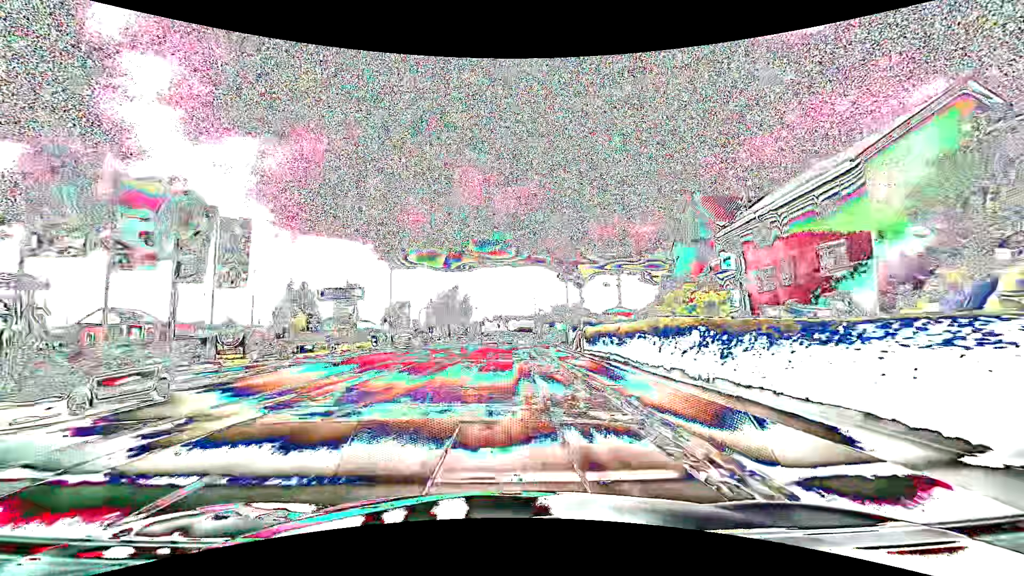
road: tertiary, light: Day
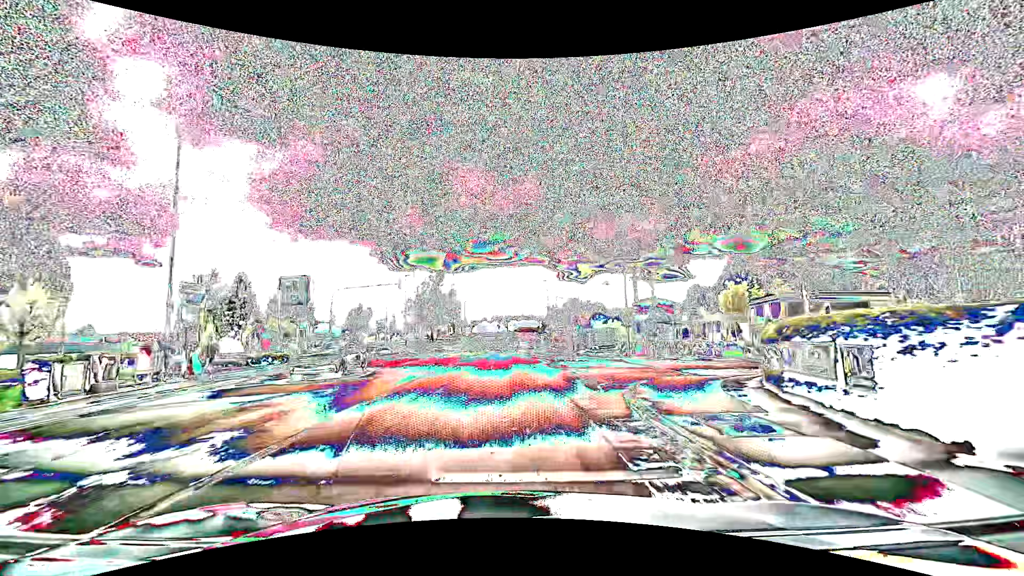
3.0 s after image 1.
(0.0, +36.5) m; 0°
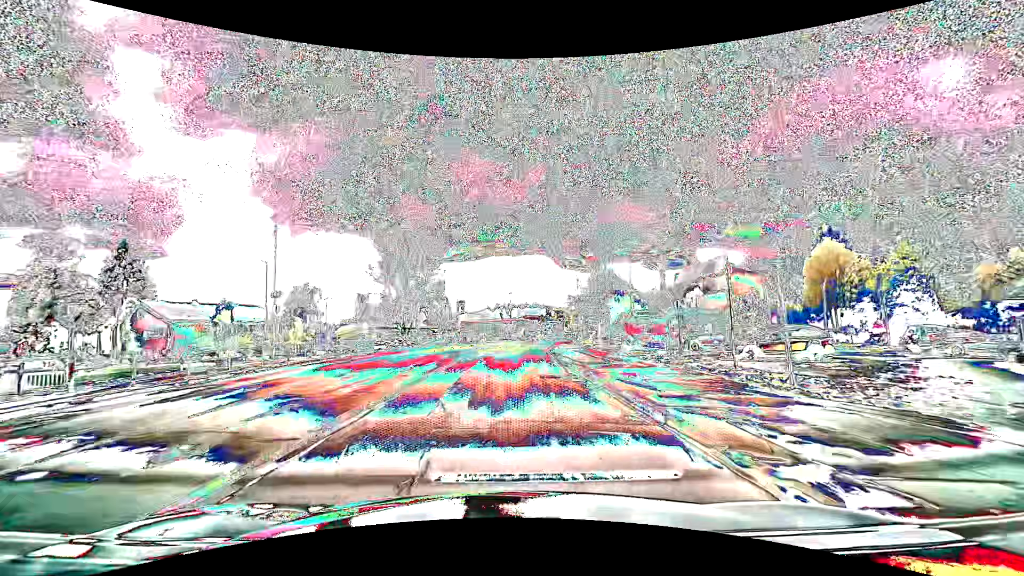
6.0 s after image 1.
(-0.4, +37.7) m; -1°
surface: asphalt
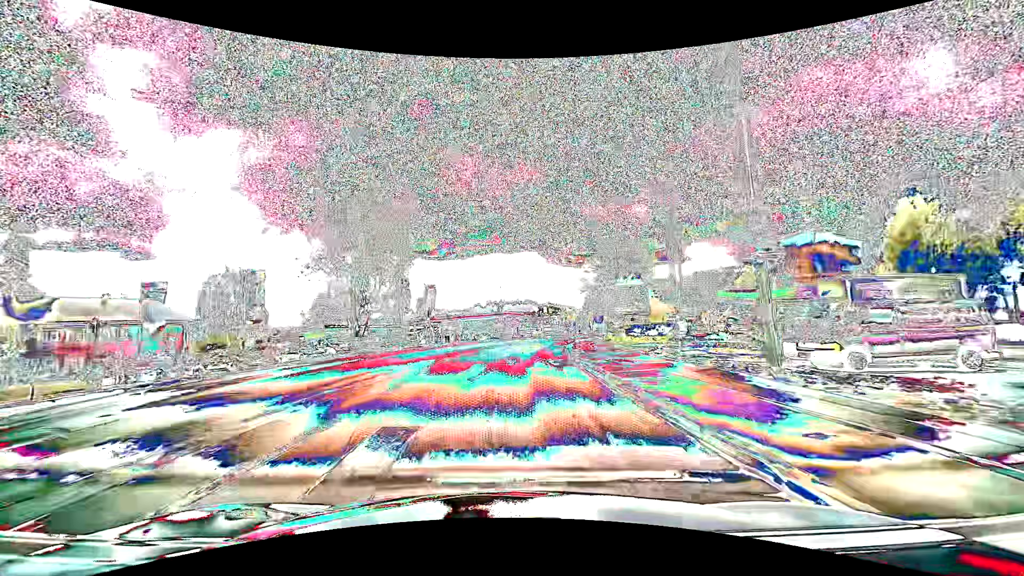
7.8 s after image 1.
(+0.1, +23.0) m; +1°
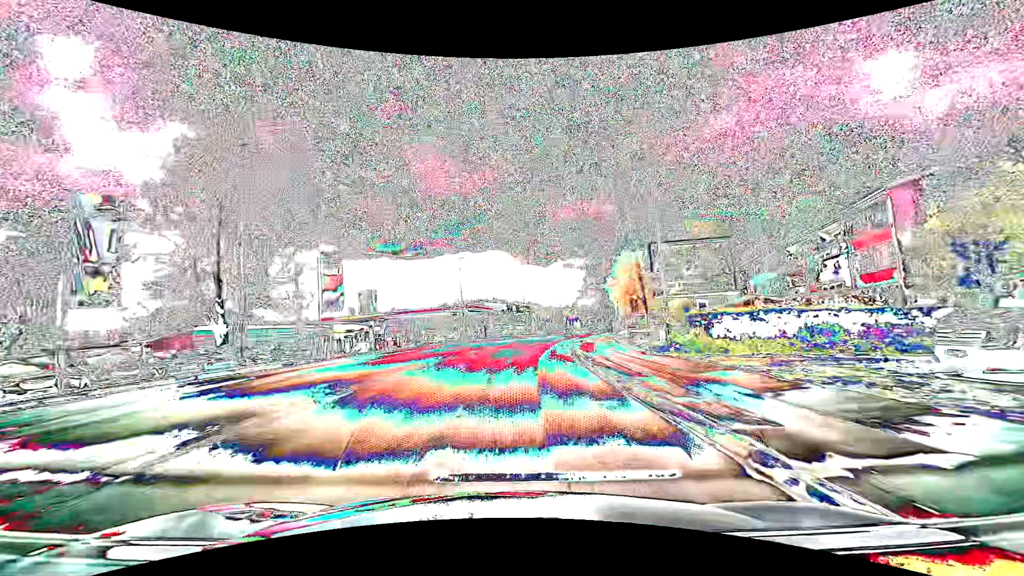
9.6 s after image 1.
(+0.6, +23.1) m; +4°
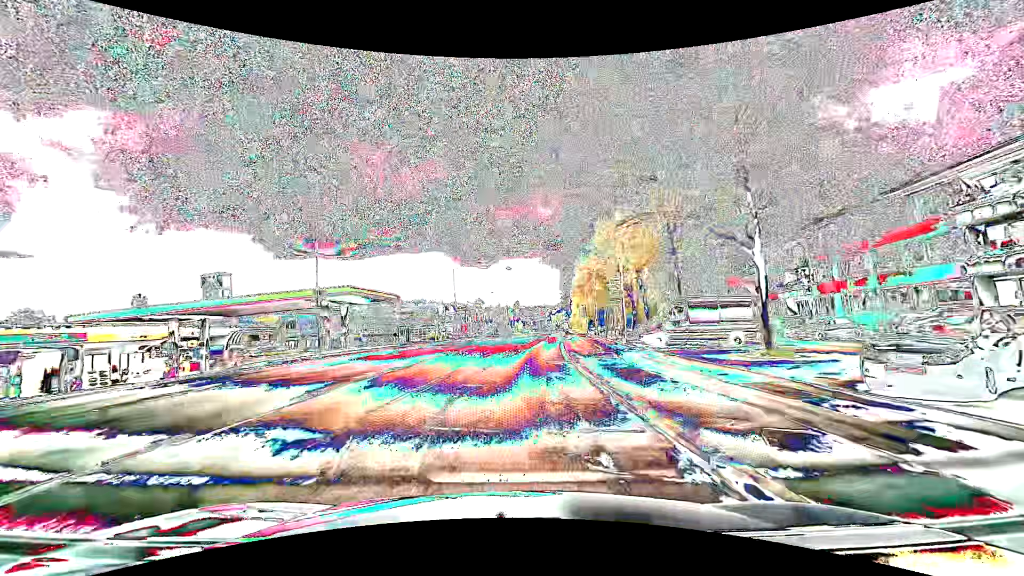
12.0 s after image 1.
(+1.7, +30.6) m; +7°
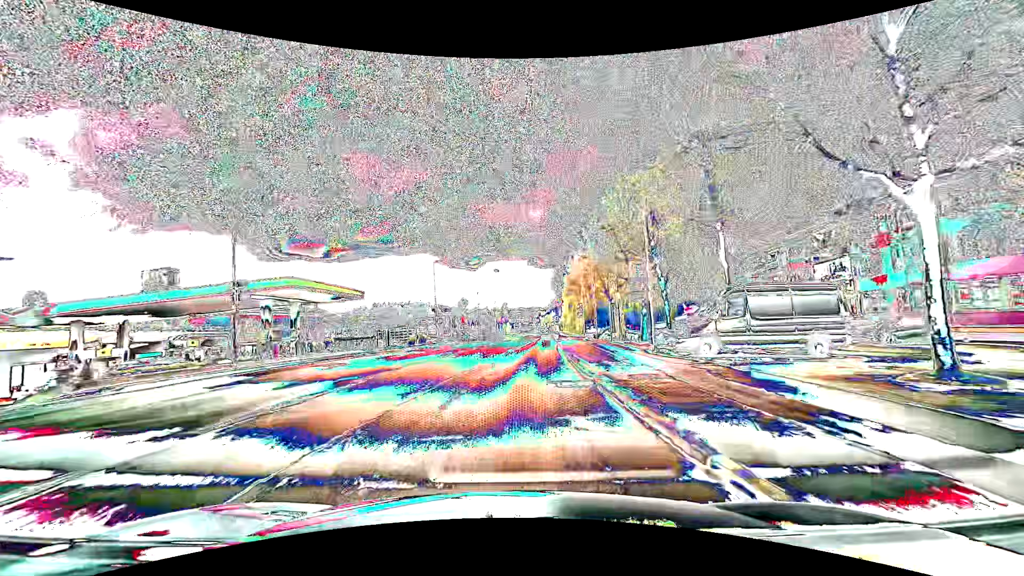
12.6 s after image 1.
(+0.1, +7.7) m; +1°
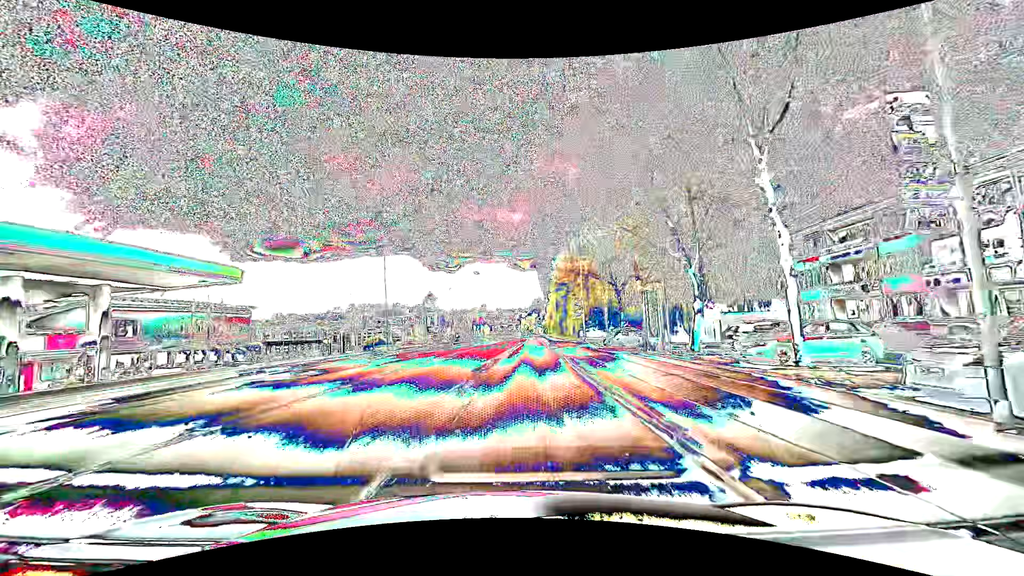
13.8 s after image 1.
(+0.4, +15.3) m; +3°
(0, +10) (0, +20) (+1, +30) (+1, +40) (+2, +50) (+2, +60) (+3, +70) (+3, +80) (+4, +90) (+4, +100) m
